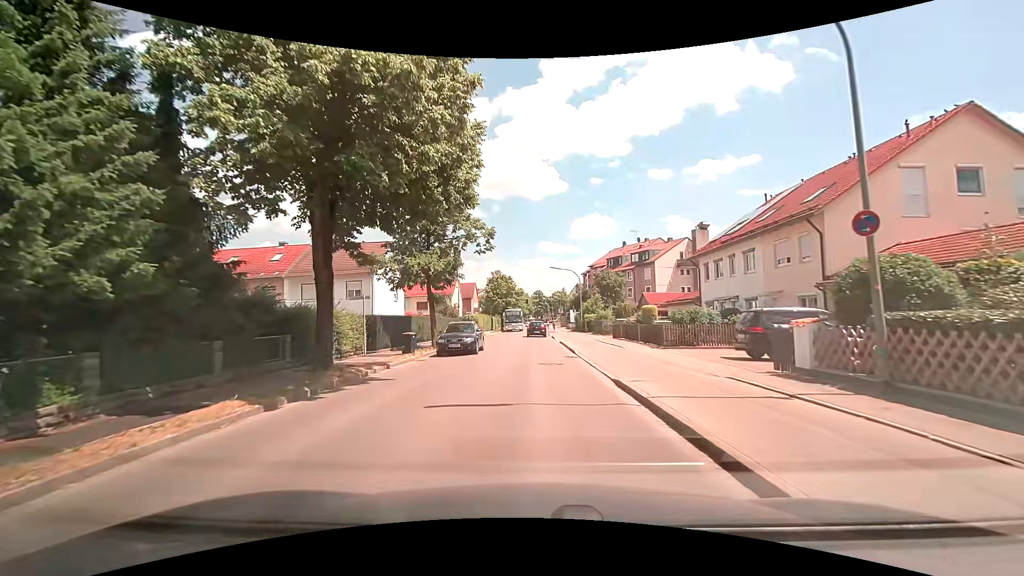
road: tertiary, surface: asphalt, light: Day
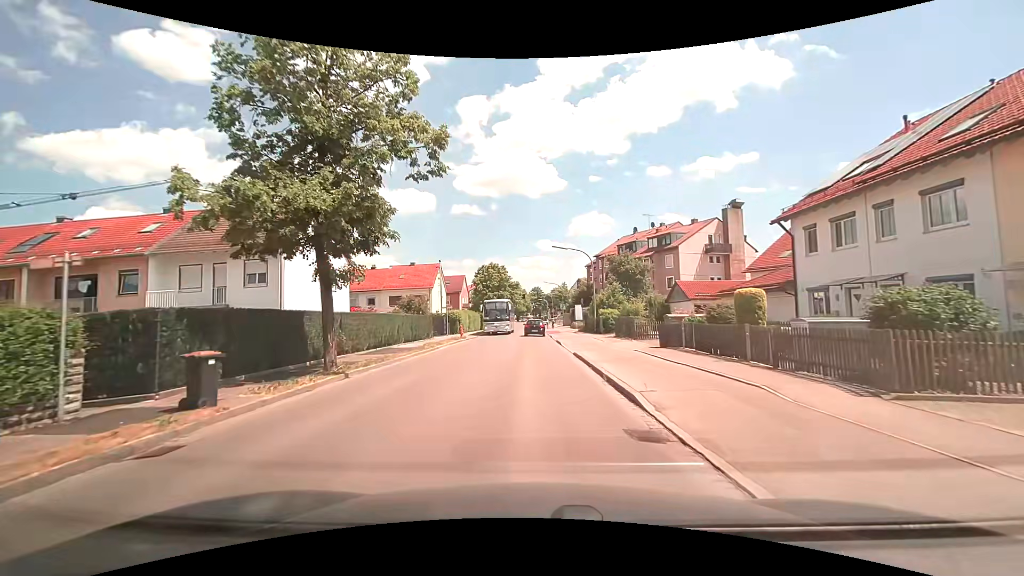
(0.0, +13.8) m; 0°
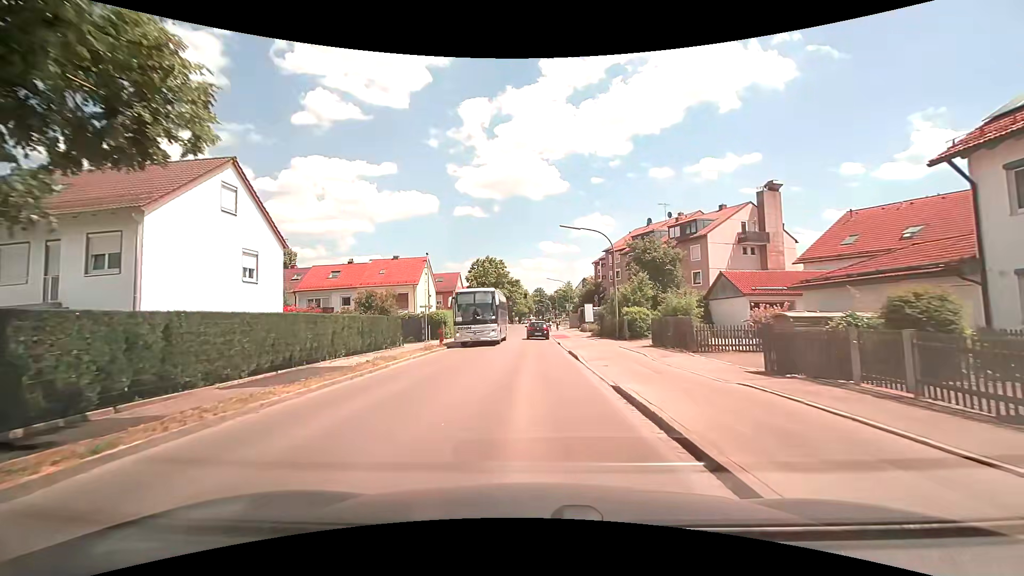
(-0.1, +9.5) m; -1°
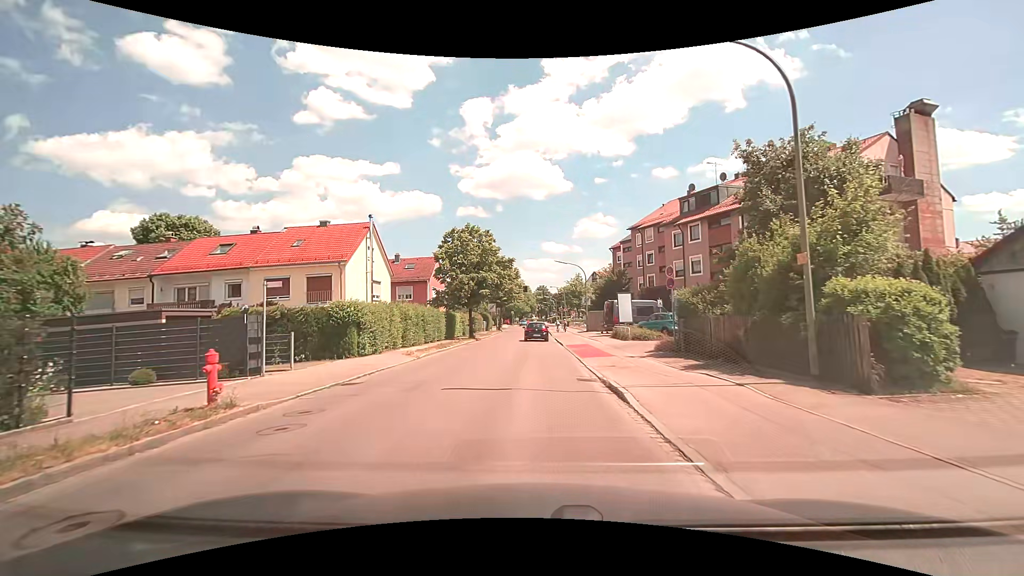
(+0.1, +20.9) m; 0°
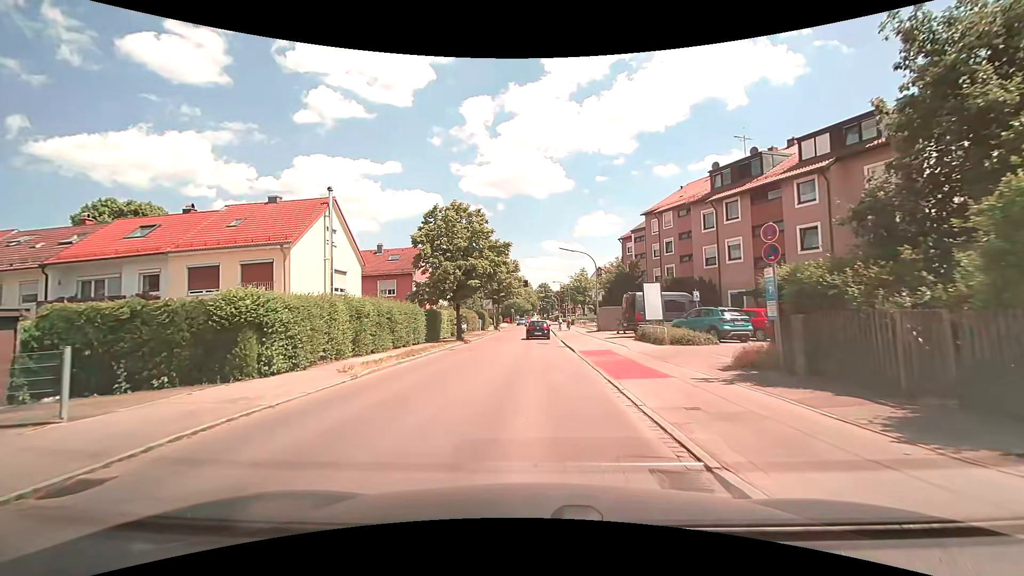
(0.0, +7.7) m; 0°
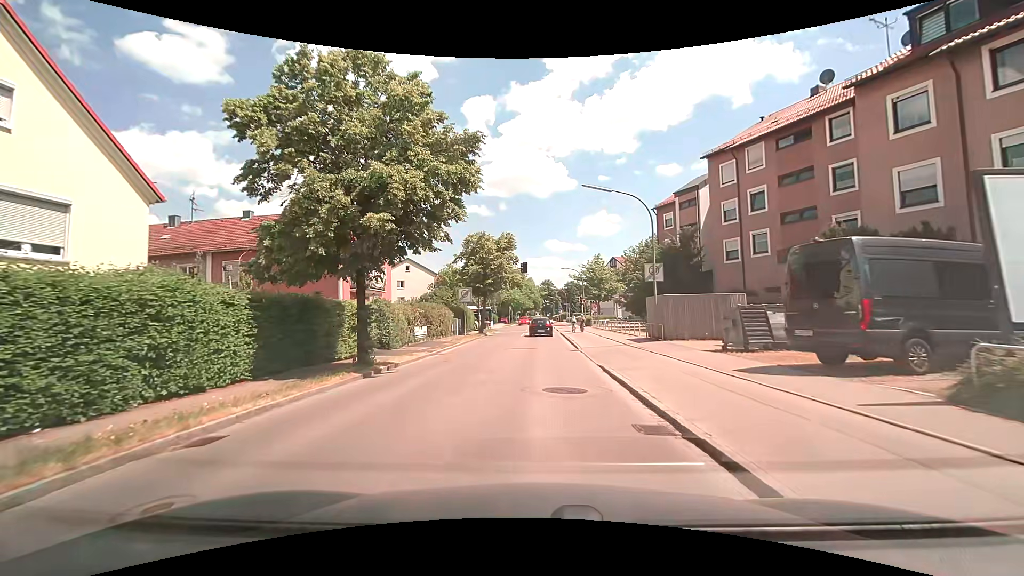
(-0.1, +20.2) m; 0°
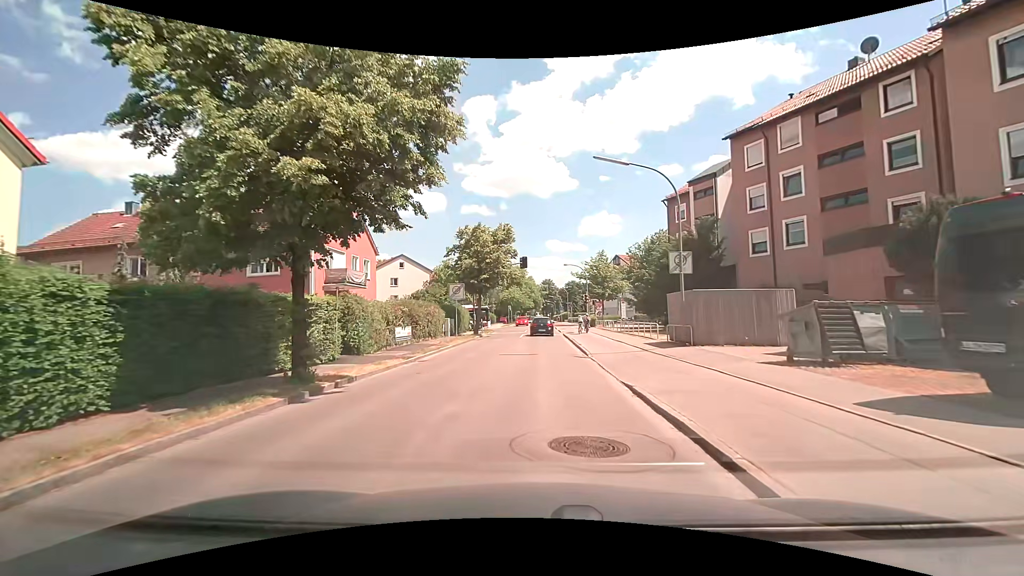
(0.0, +4.1) m; 0°
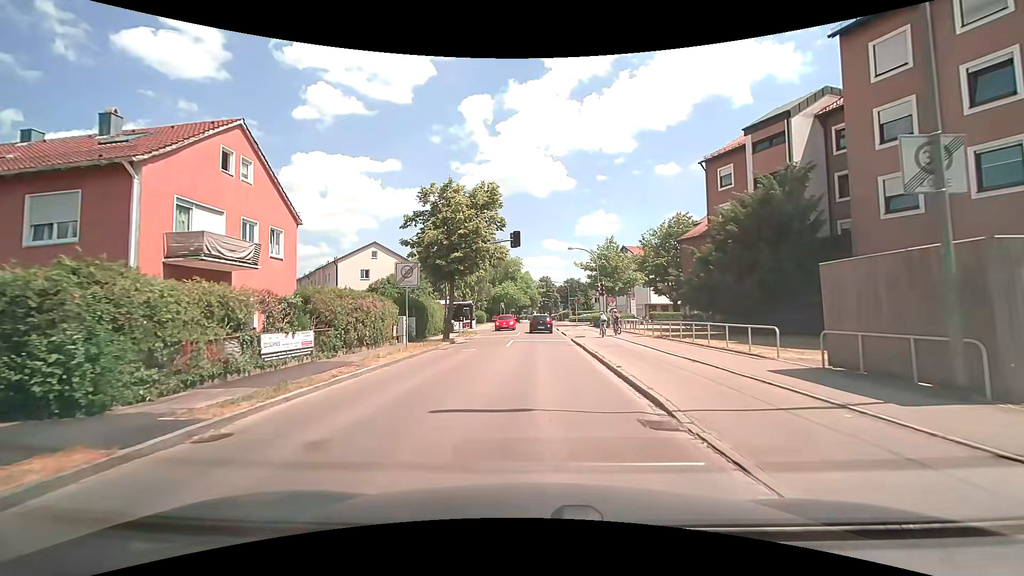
(-0.1, +12.2) m; 0°
